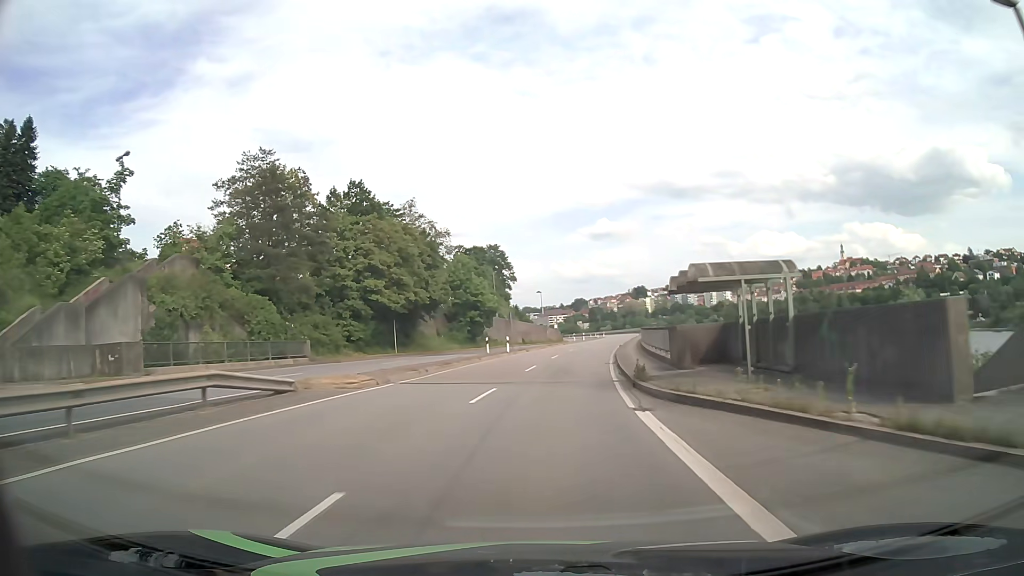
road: primary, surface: asphalt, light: Day
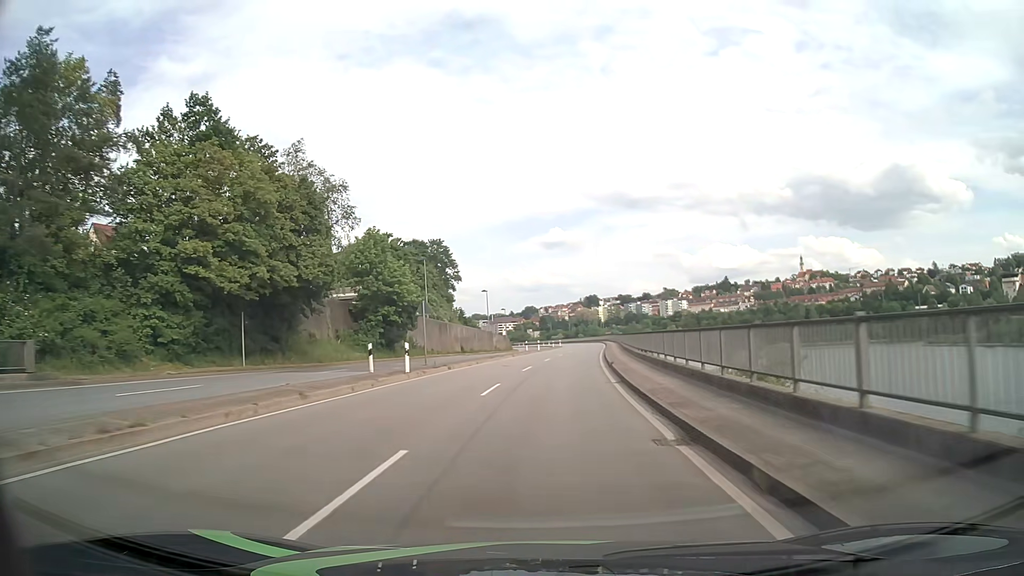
(+0.8, +21.5) m; +4°
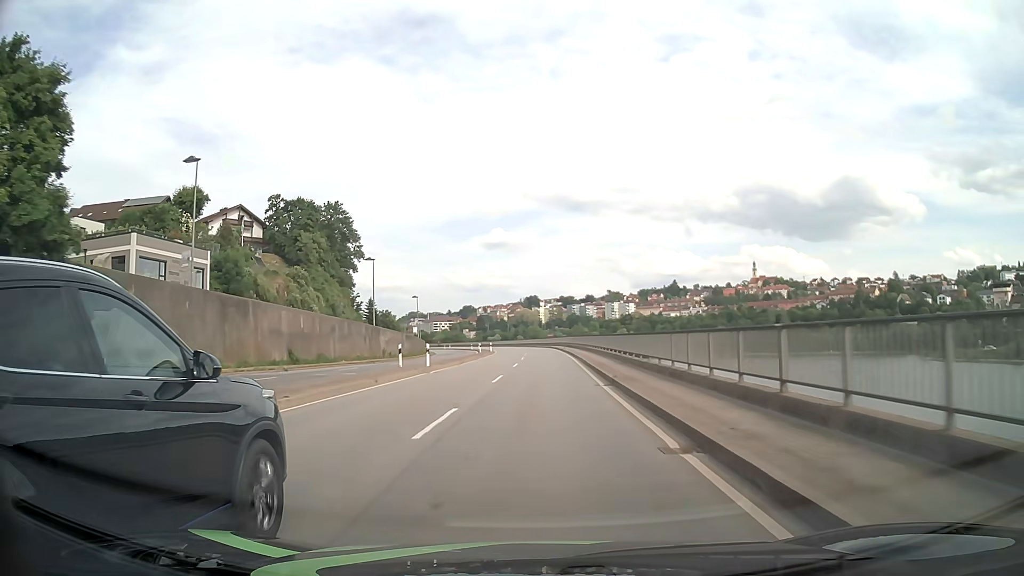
(+2.5, +42.8) m; +5°
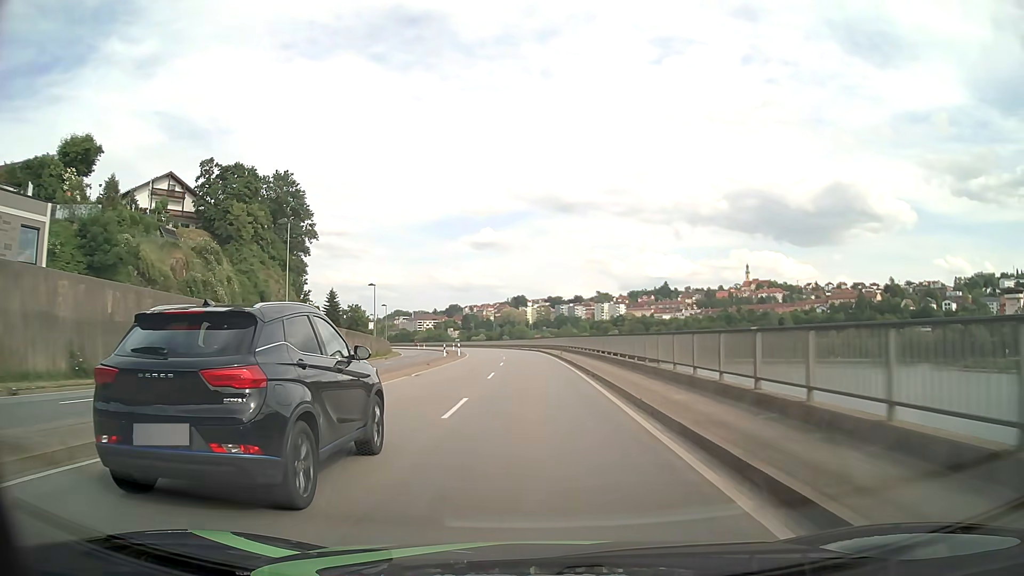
(+0.3, +21.5) m; +1°
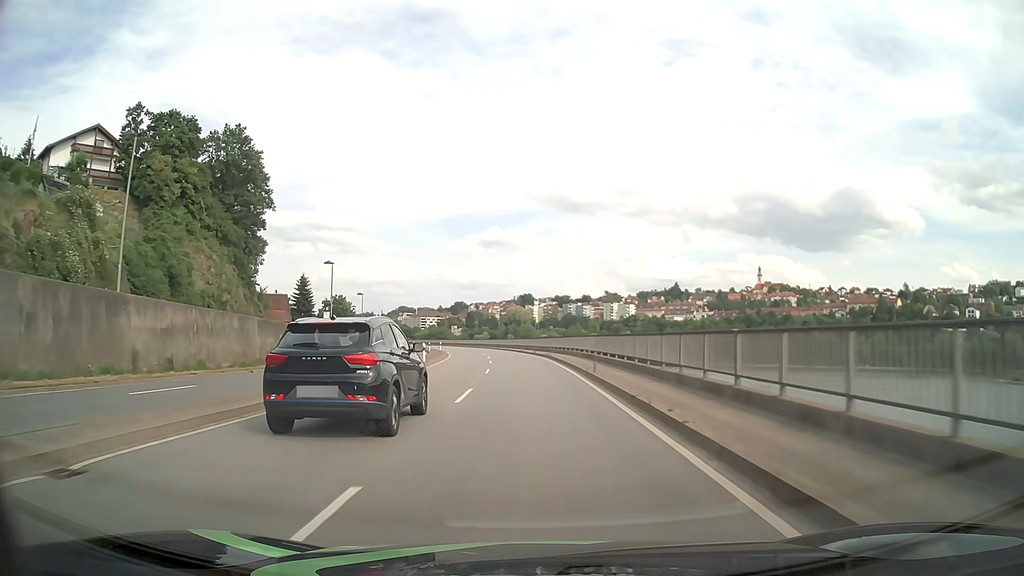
(-0.1, +21.5) m; -1°
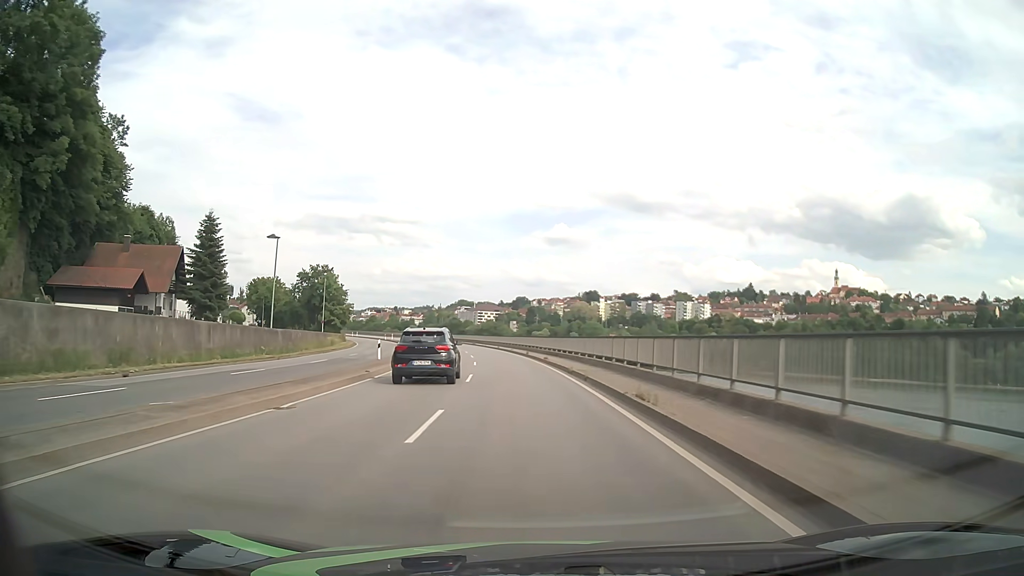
(-2.0, +53.6) m; -5°
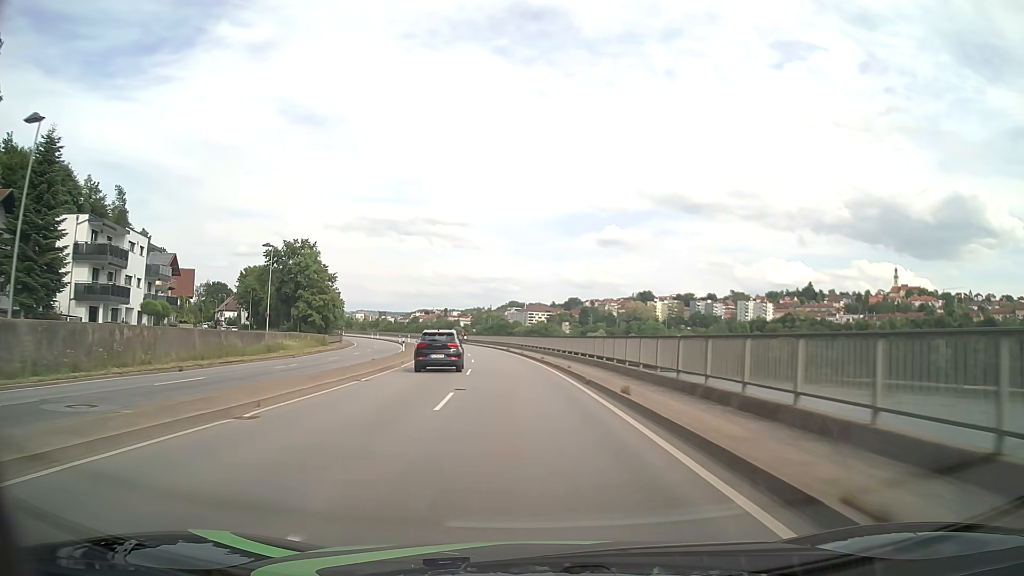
(-1.2, +32.3) m; -4°
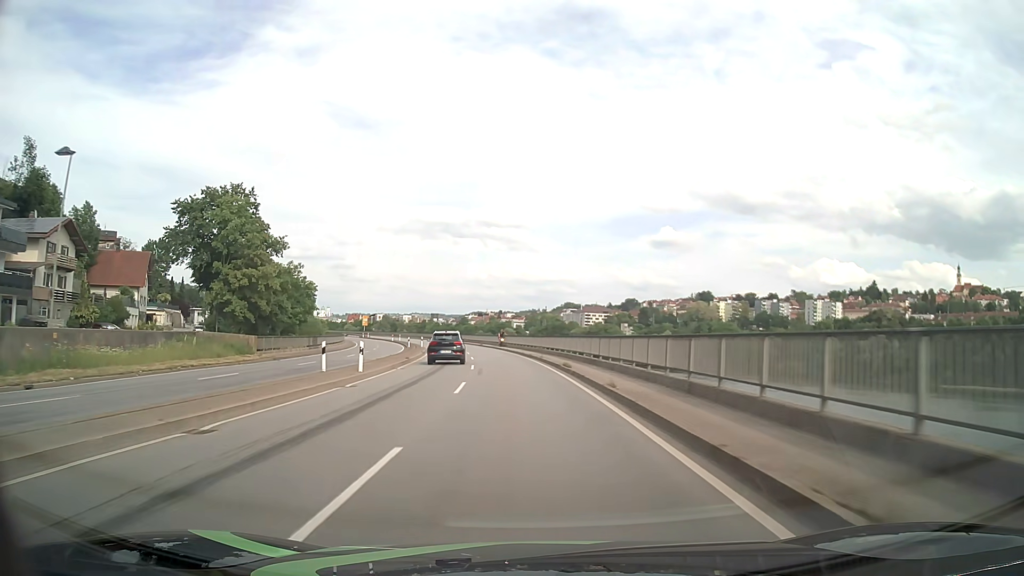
(-1.3, +32.3) m; -5°
(0, +10) (0, +20) (-1, +30) (-2, +40) (-3, +50) (-5, +60) (-6, +70) (-8, +79) (-10, +89) (-12, +99) m
